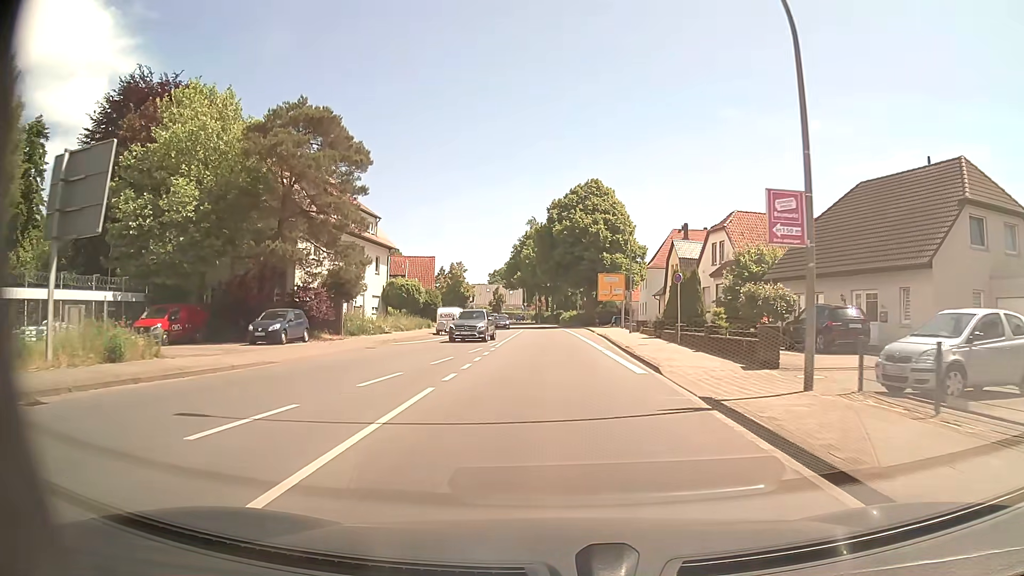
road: primary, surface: asphalt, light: Day
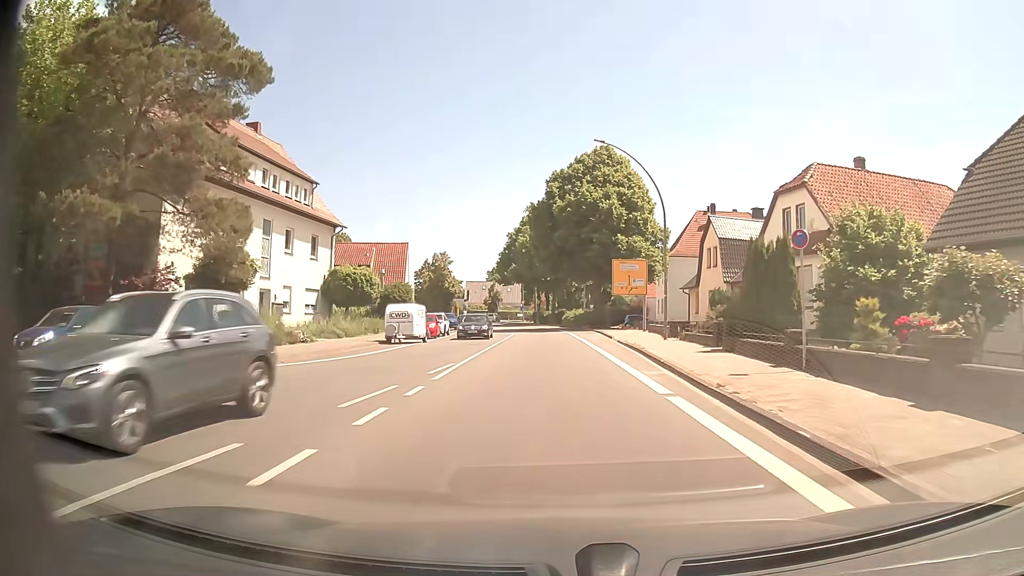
(0.0, +14.9) m; 0°
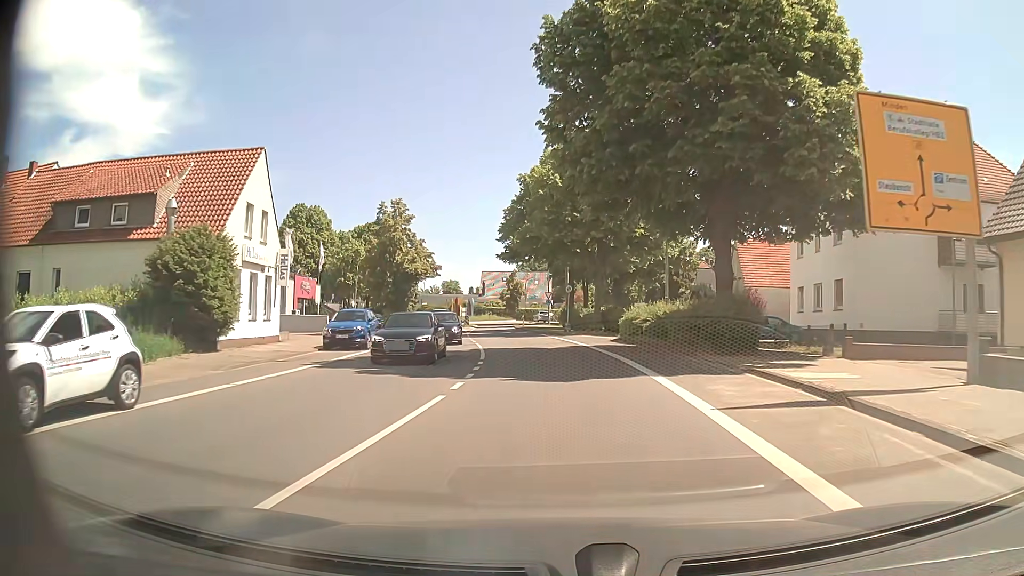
(-0.6, +37.7) m; -4°
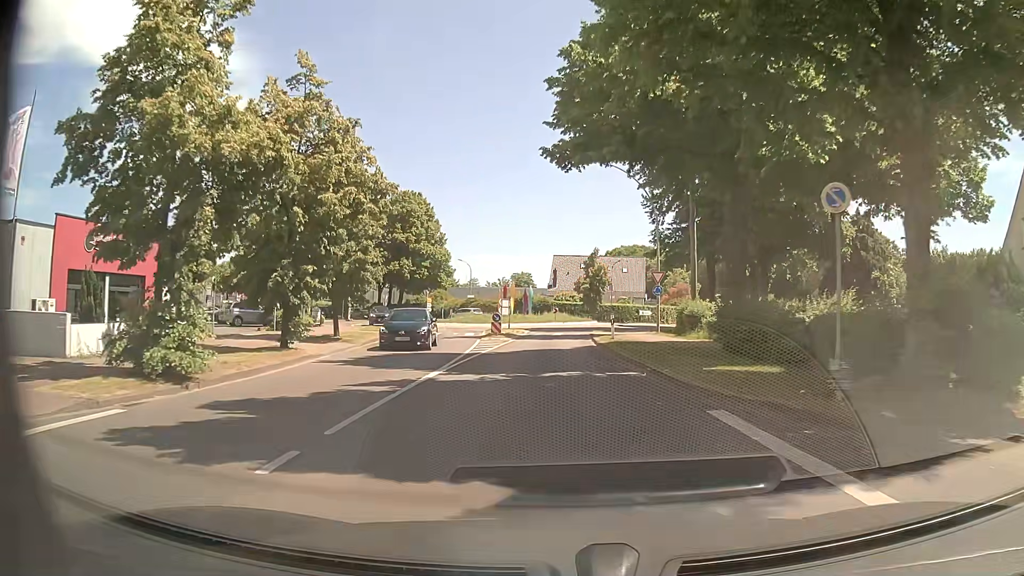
(-1.5, +33.1) m; -6°
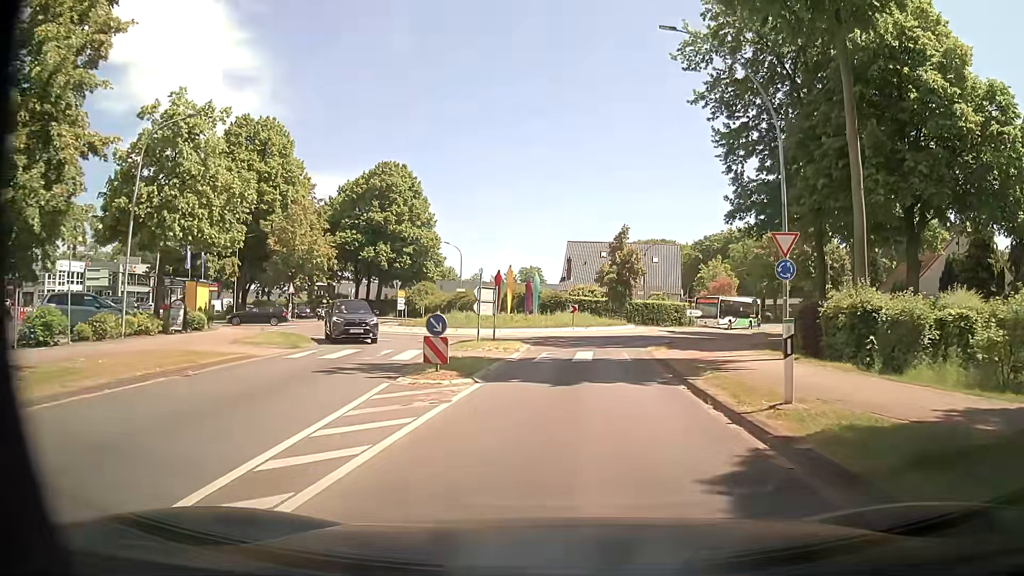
(-0.7, +19.4) m; -2°
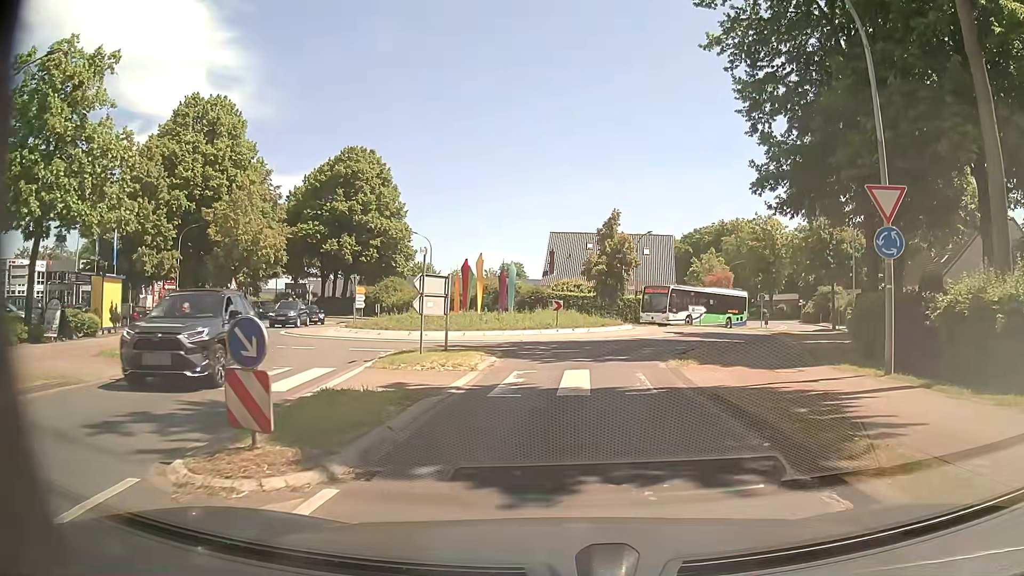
(+0.1, +7.2) m; +2°
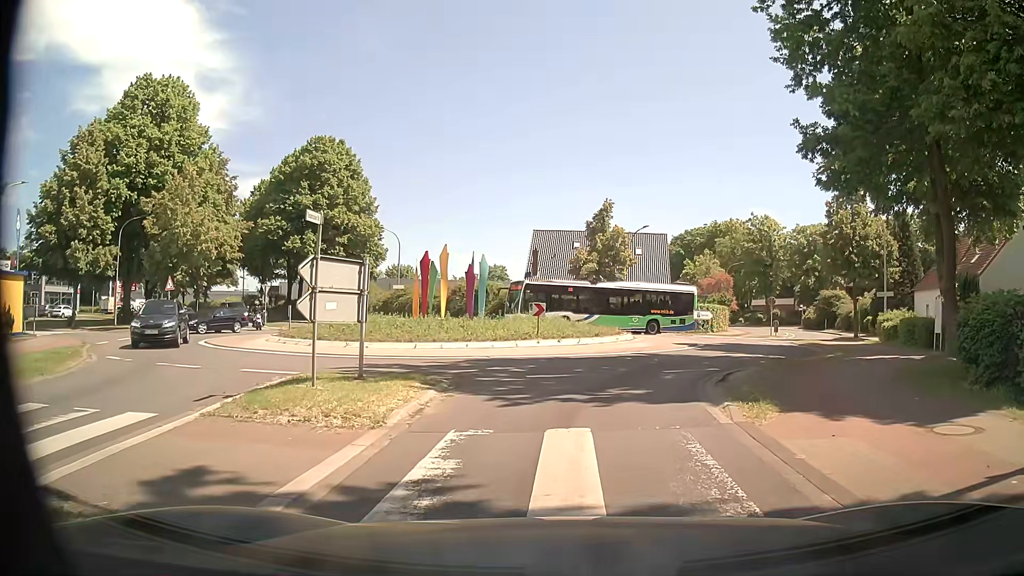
(+0.1, +6.3) m; +2°
